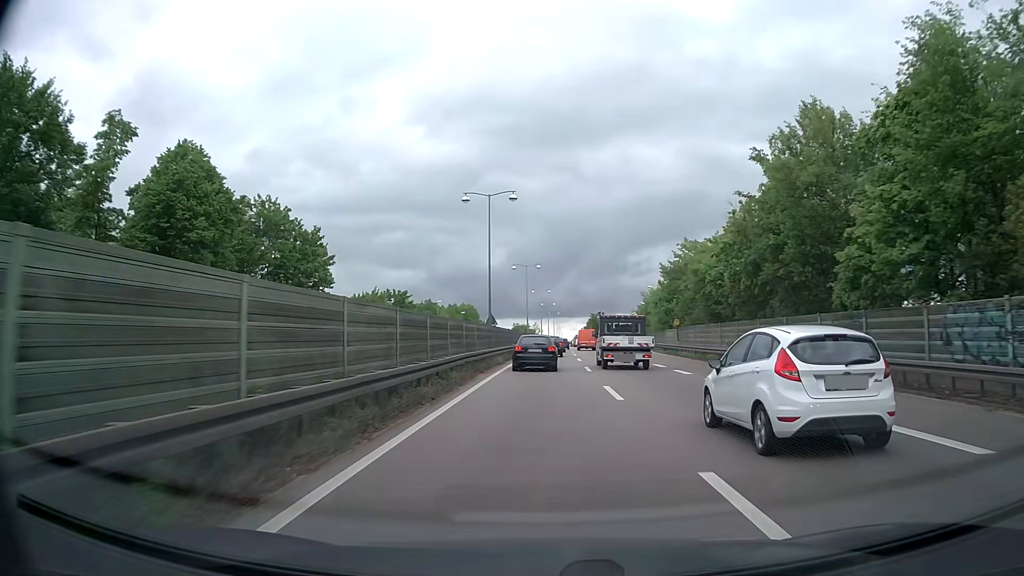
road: trunk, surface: asphalt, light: Day
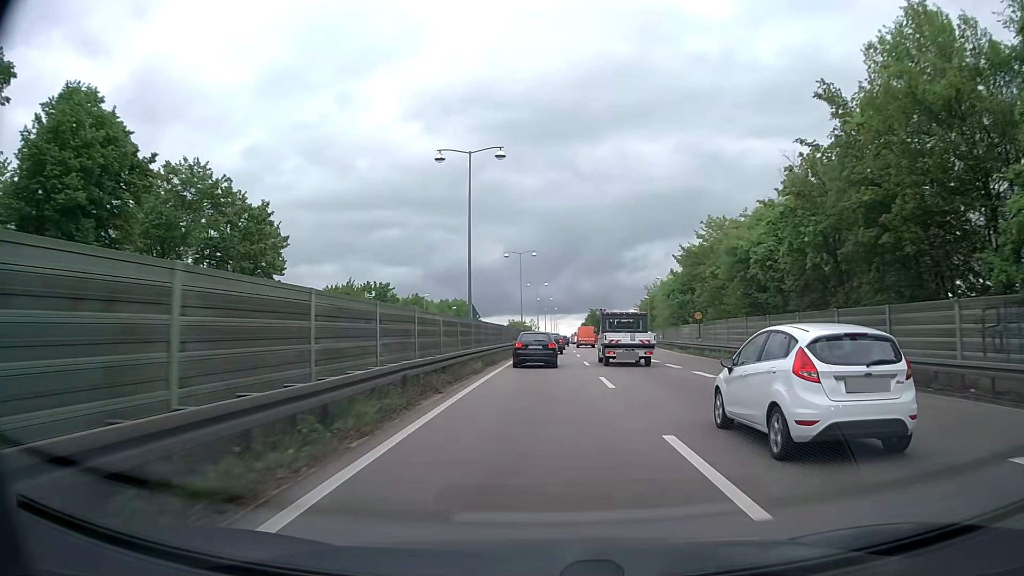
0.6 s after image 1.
(+0.1, +9.7) m; +1°
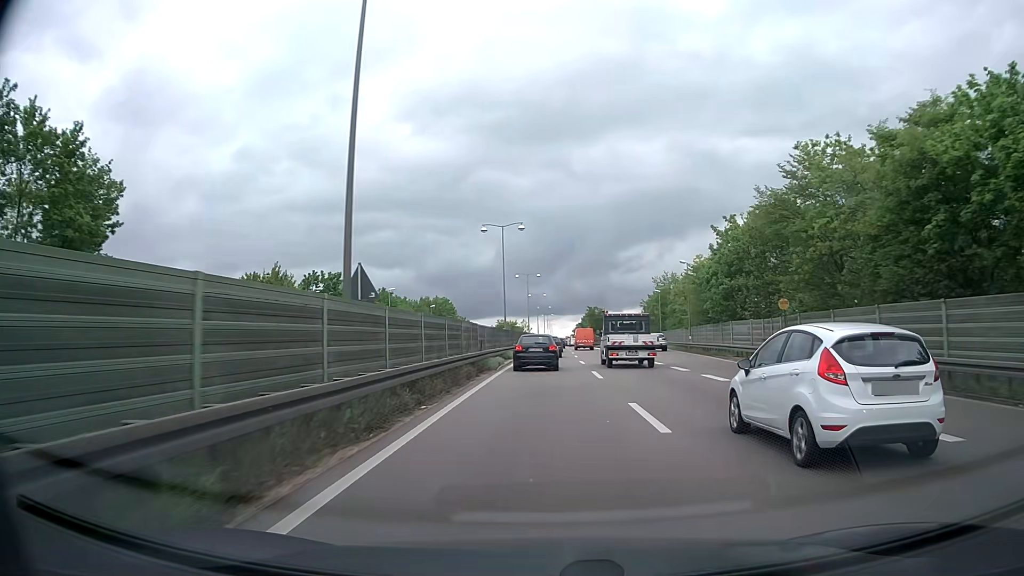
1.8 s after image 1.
(0.0, +19.5) m; 0°
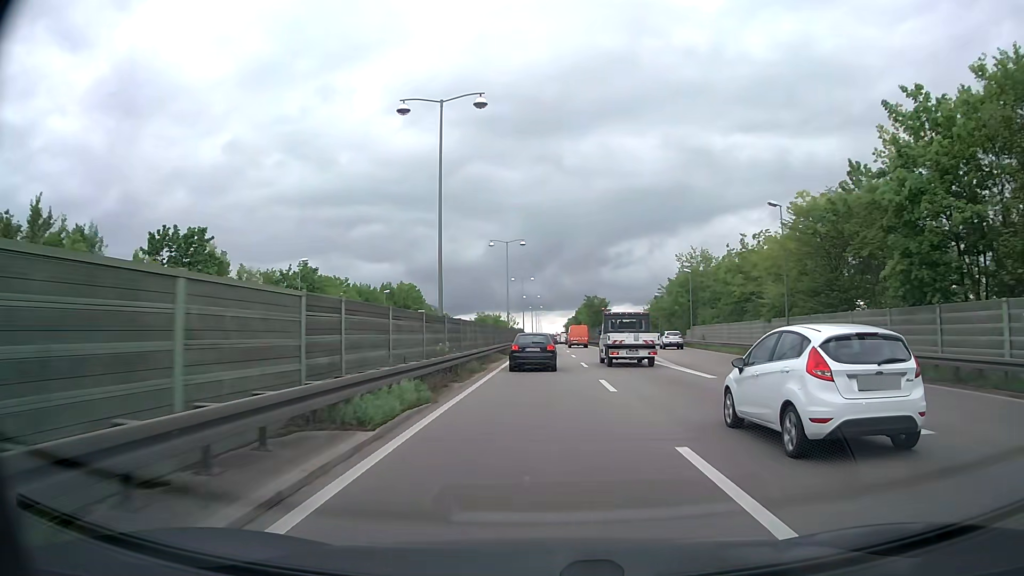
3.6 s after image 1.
(+0.3, +29.4) m; +1°
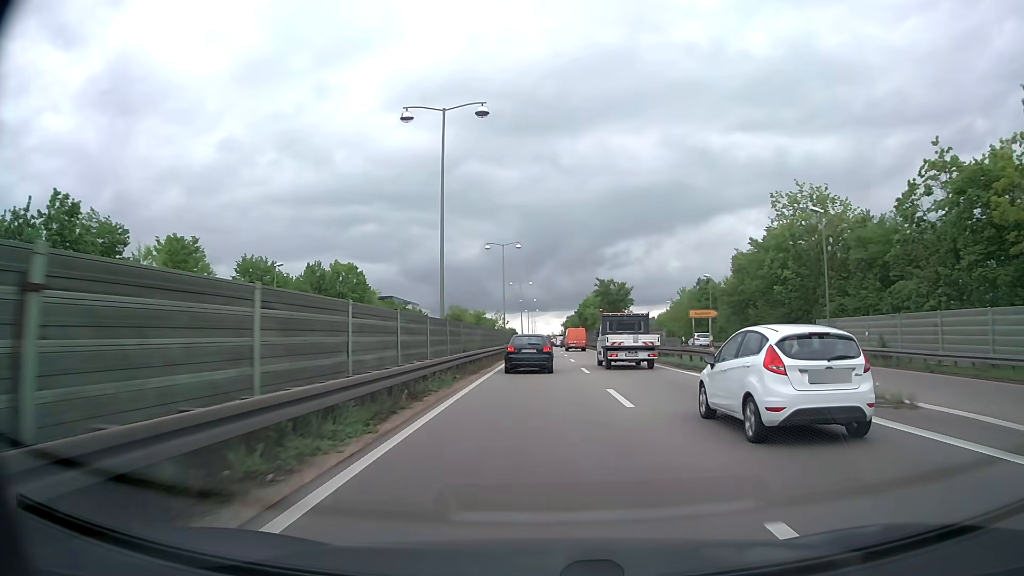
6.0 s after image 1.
(+0.1, +39.4) m; 0°
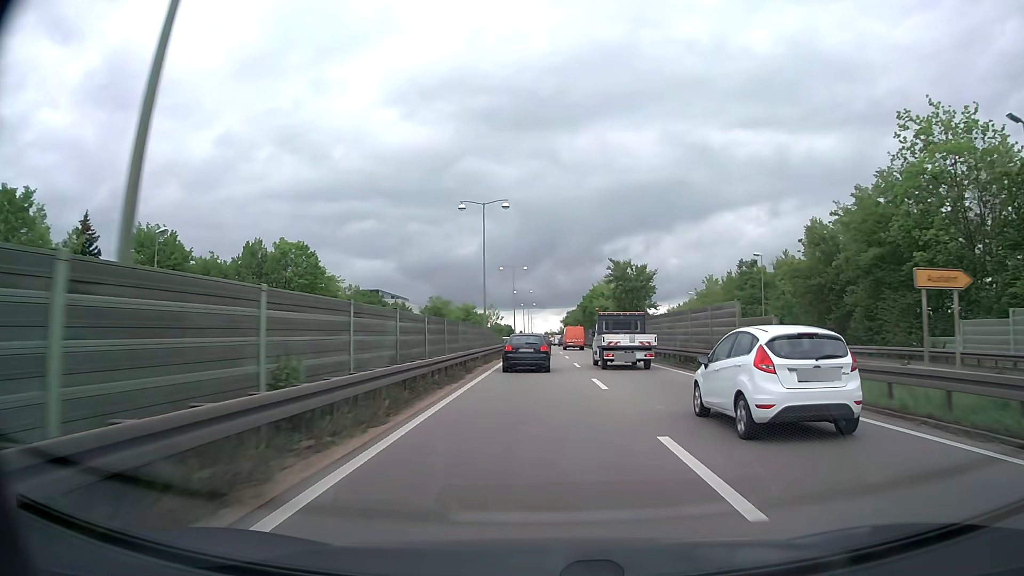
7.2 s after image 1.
(0.0, +19.8) m; 0°
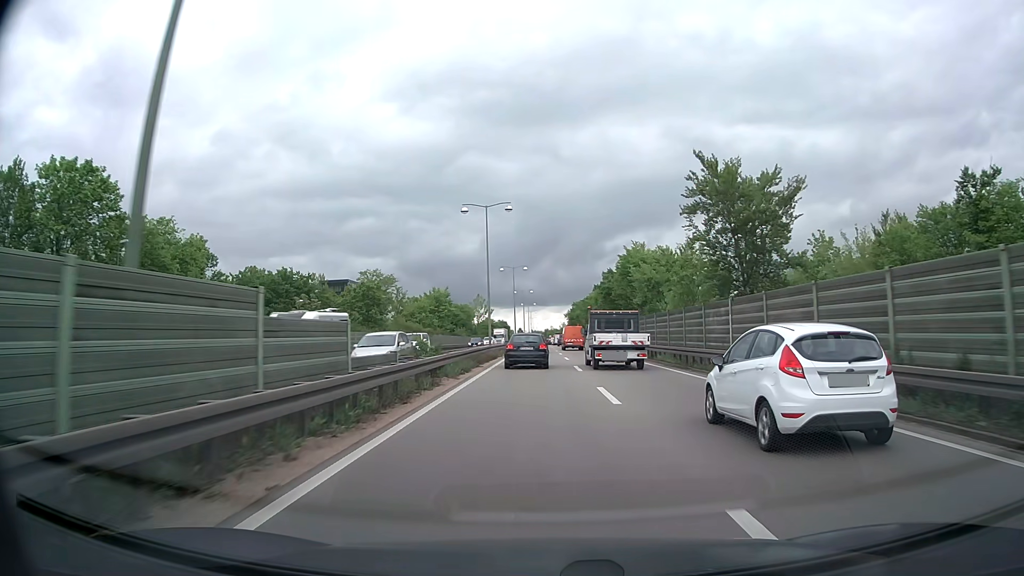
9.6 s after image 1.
(-0.1, +39.8) m; 0°
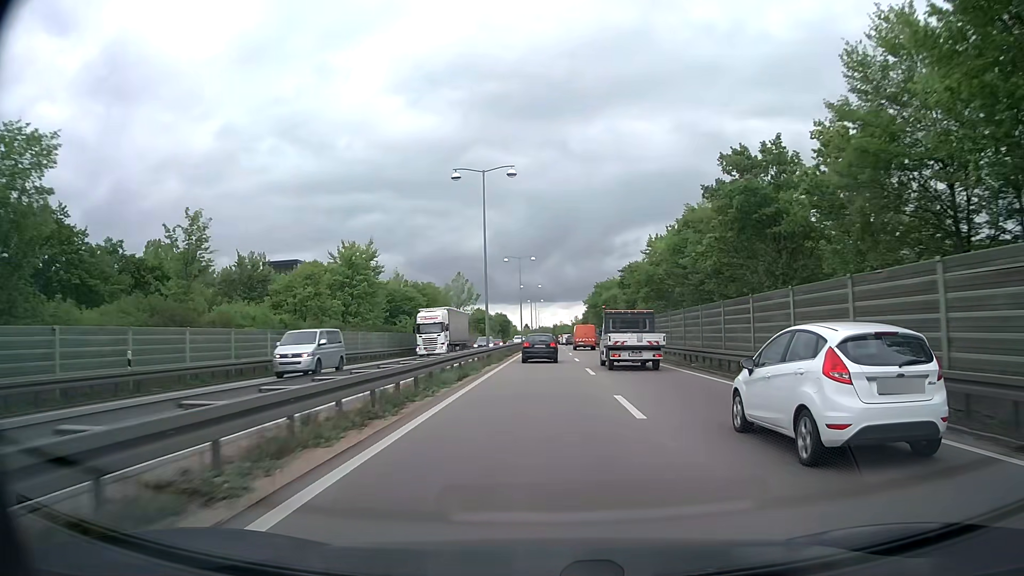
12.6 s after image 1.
(-0.3, +50.3) m; -1°
(0, +10) (0, +20) (0, +30) (0, +40) (0, +50) (0, +60) (0, +70) (0, +80) (0, +90) (+1, +100) m
